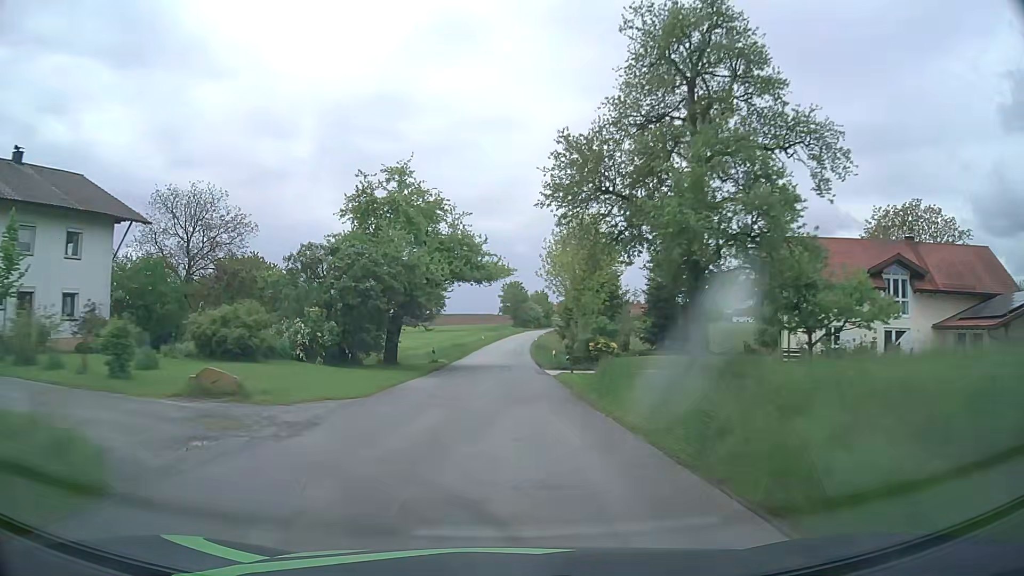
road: tertiary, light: Day
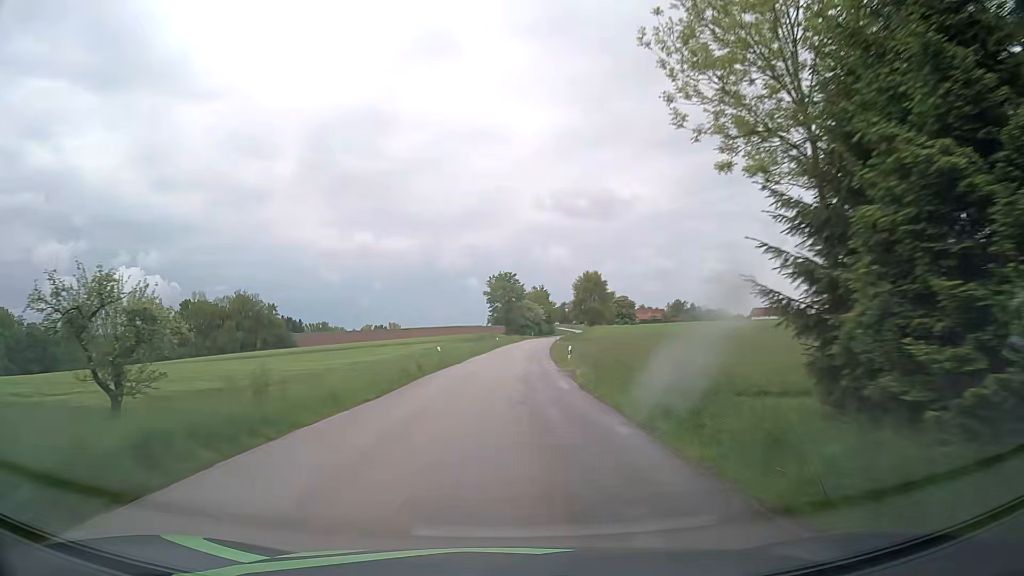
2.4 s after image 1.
(-0.1, +52.2) m; +1°
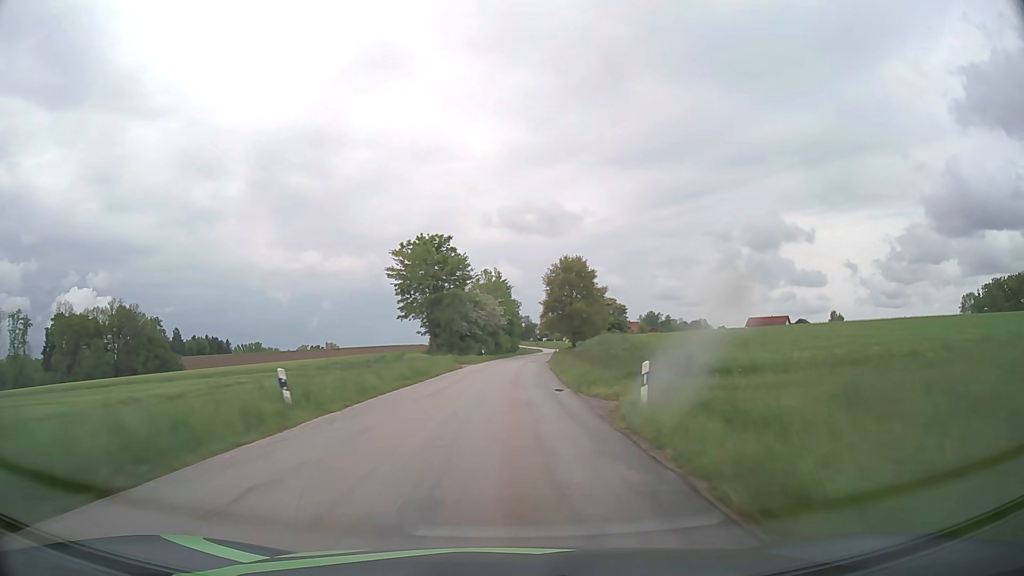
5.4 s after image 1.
(+2.5, +67.0) m; +4°
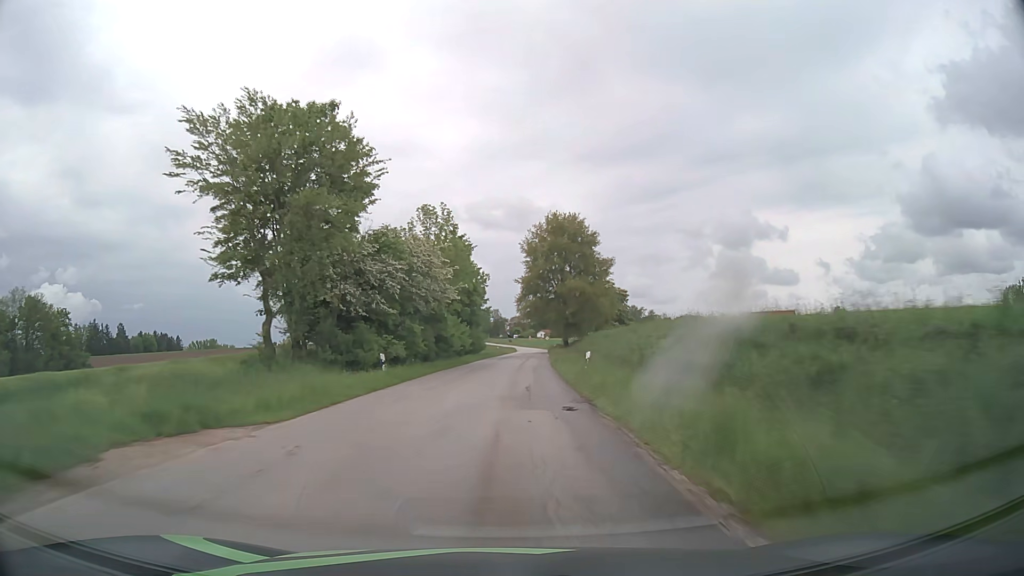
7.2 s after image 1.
(+0.9, +40.5) m; +3°
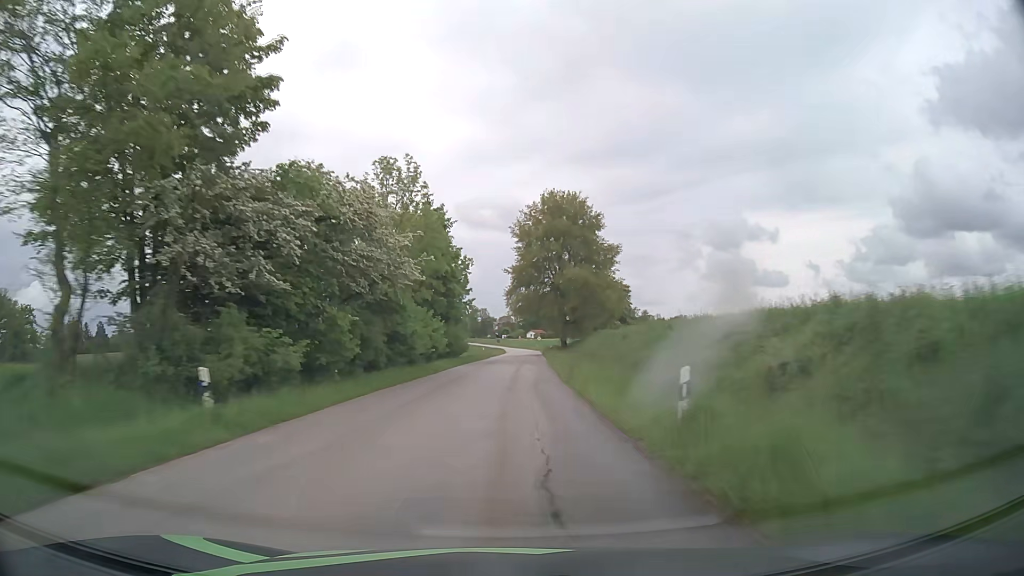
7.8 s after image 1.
(+0.1, +13.5) m; +1°
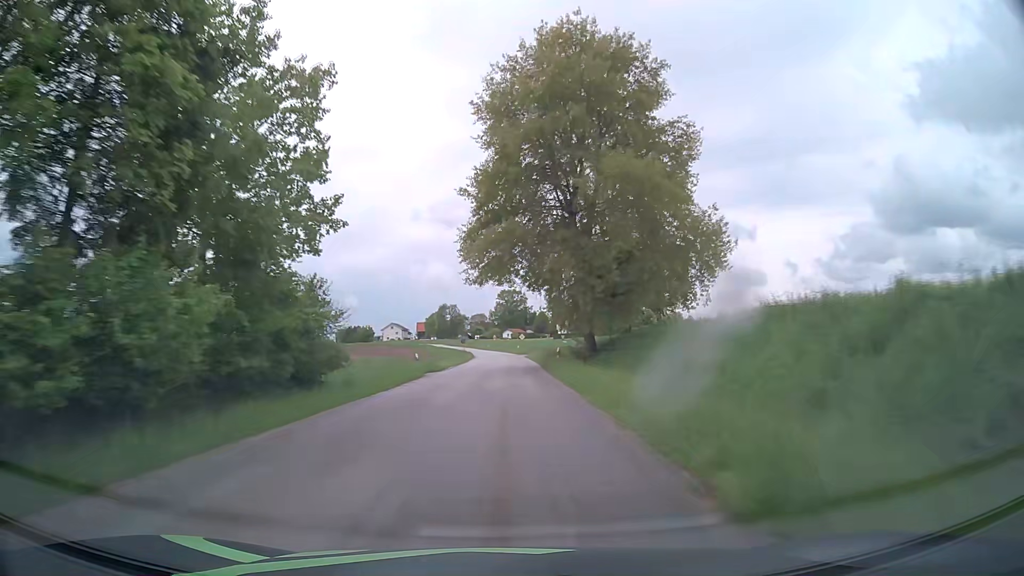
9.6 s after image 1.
(+0.8, +40.7) m; +2°
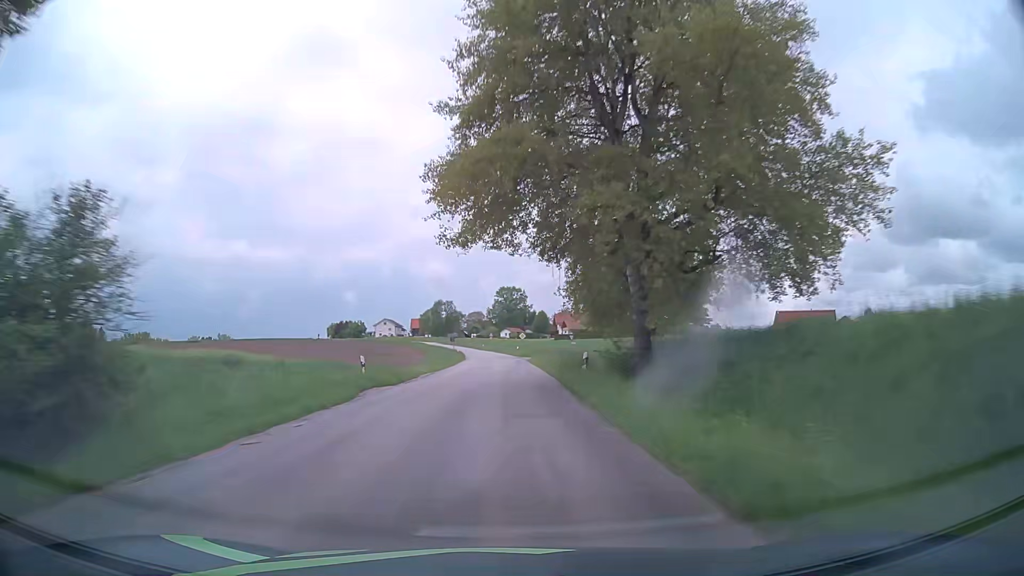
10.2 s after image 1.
(+0.1, +13.5) m; 0°
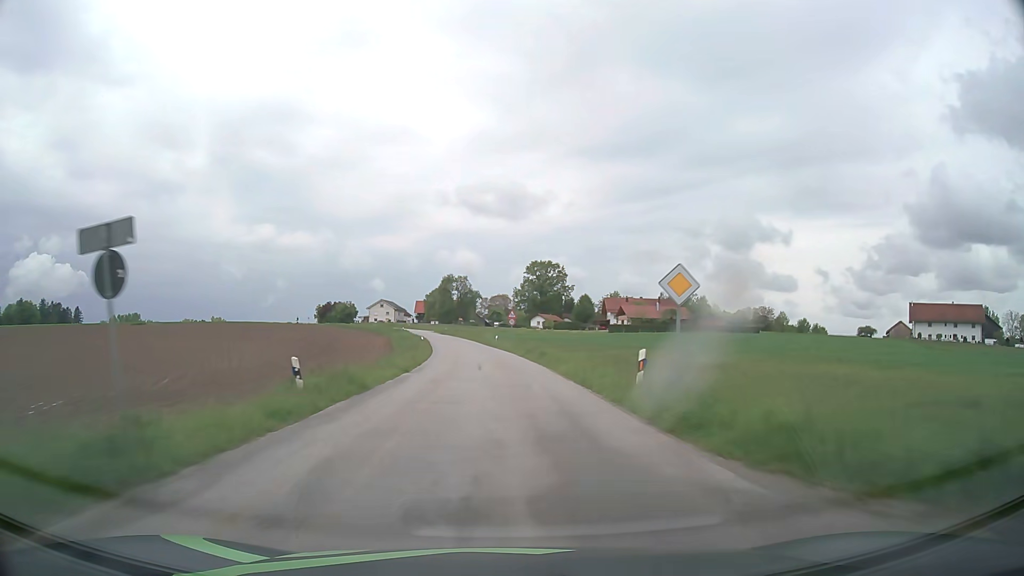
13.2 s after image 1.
(-0.4, +66.8) m; -2°
(0, +10) (0, +20) (-1, +30) (-1, +40) (-2, +50) (-3, +60) (-4, +70) (-6, +80) (-7, +90) (-9, +99) m
